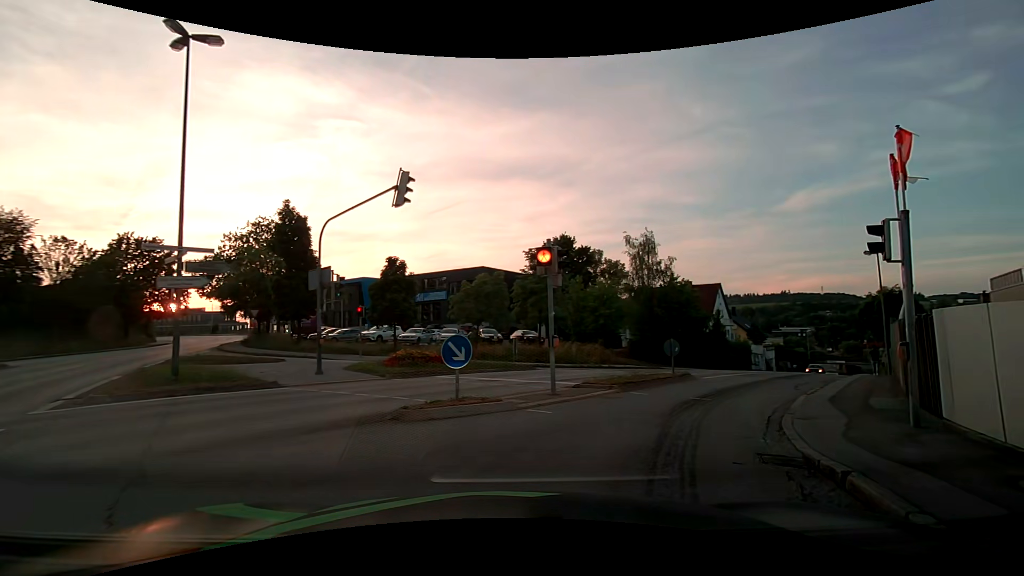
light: Day
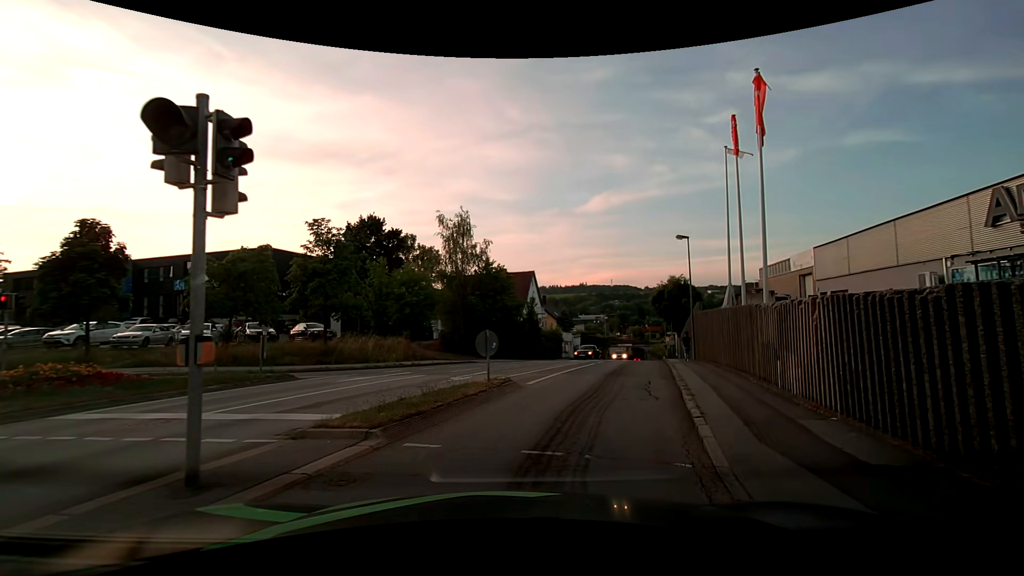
(+1.3, +6.3) m; +22°
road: tertiary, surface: asphalt
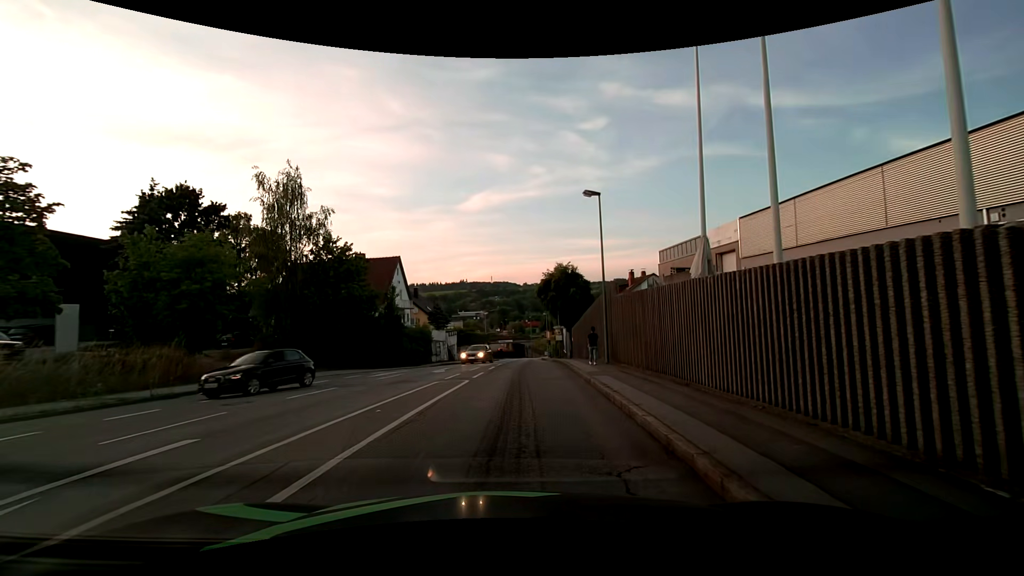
(+1.7, +10.8) m; +14°
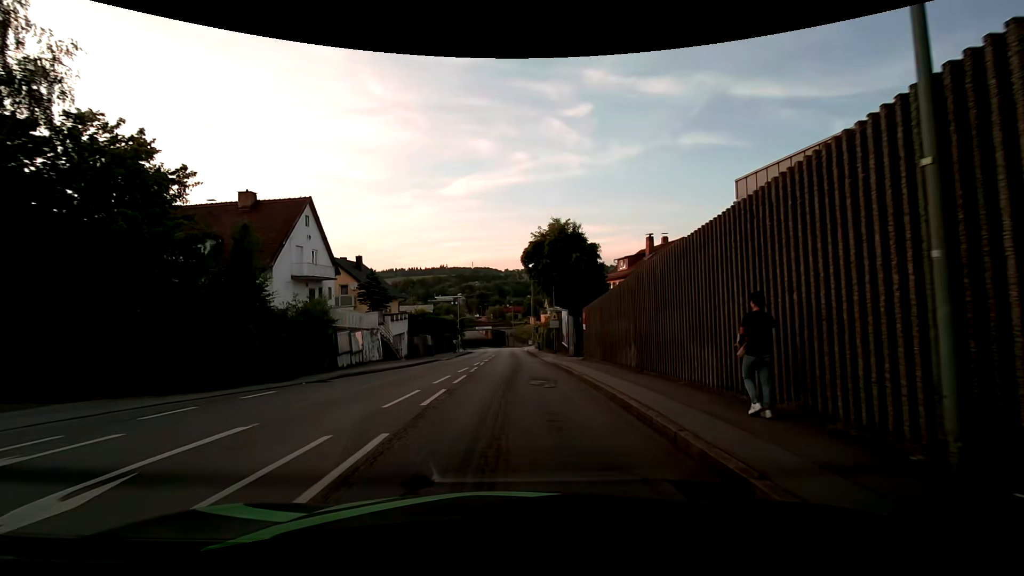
(+0.5, +19.0) m; +2°
(0, +10) (0, +20) (0, +30) (+1, +40) (+1, +50) (0, +60) (0, +70) (0, +80) (-7, +85) (-17, +85) m
